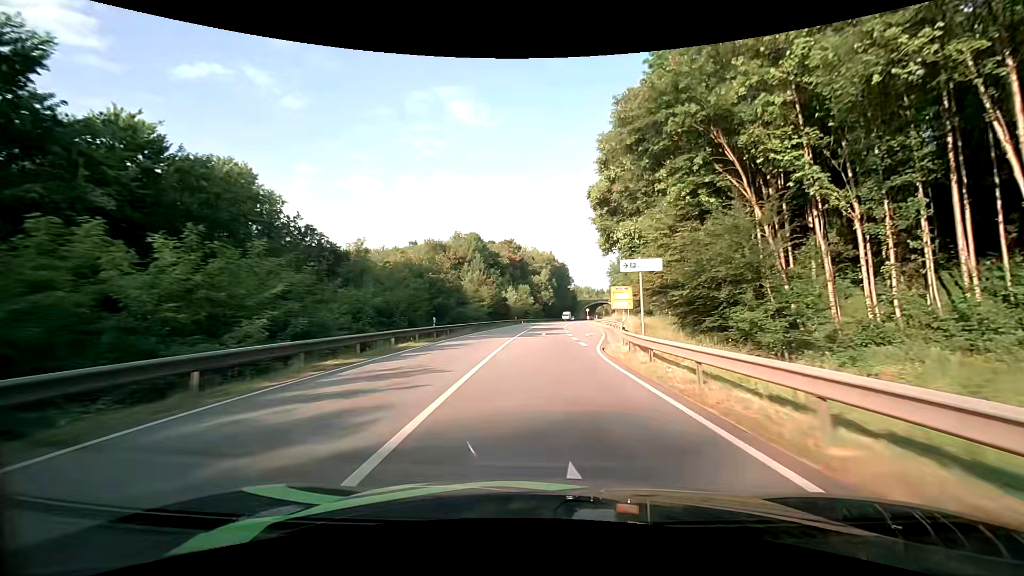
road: primary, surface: asphalt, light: Day
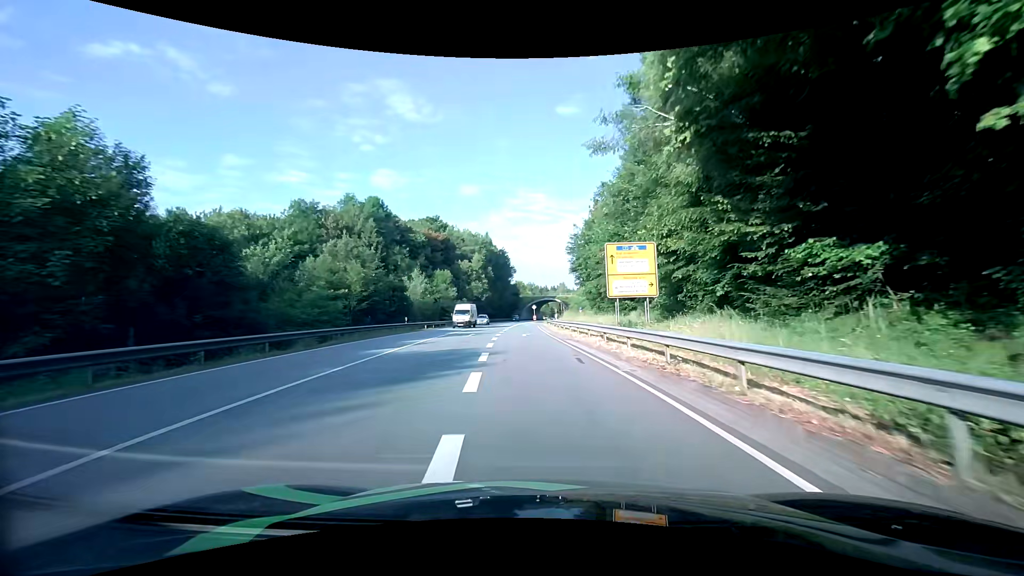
(+2.5, +37.6) m; +7°
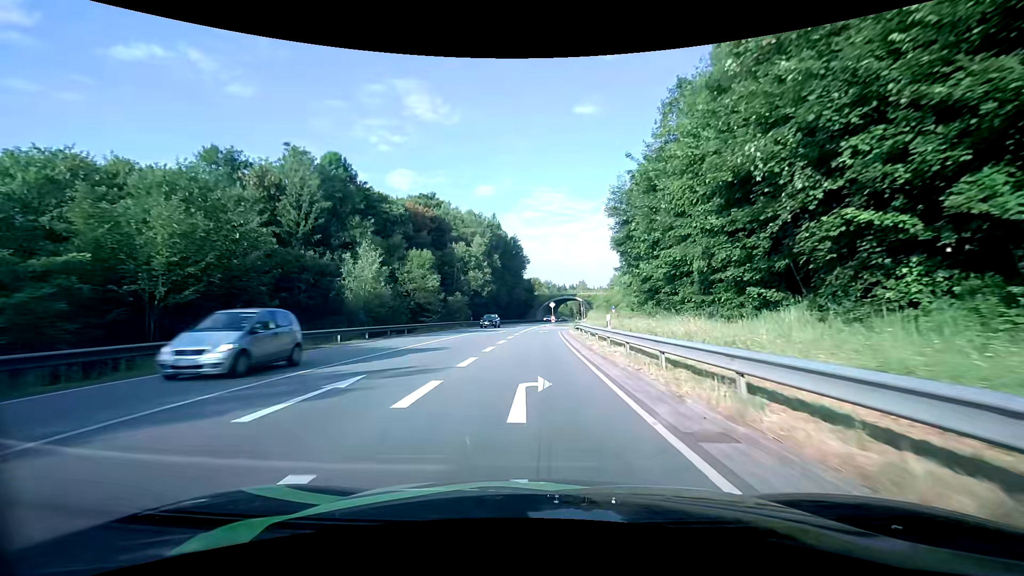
(-0.4, +25.4) m; -2°
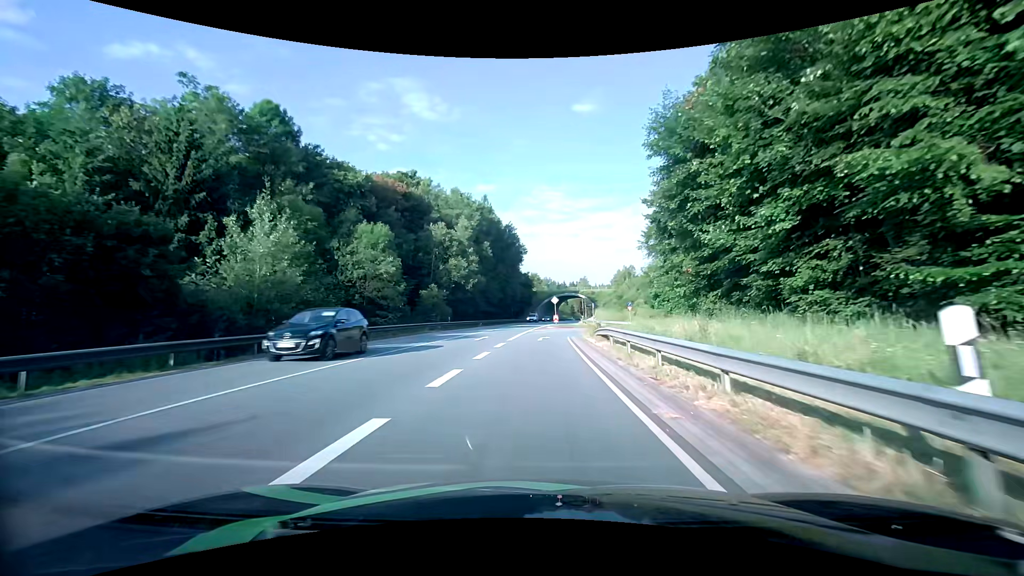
(0.0, +15.6) m; 0°
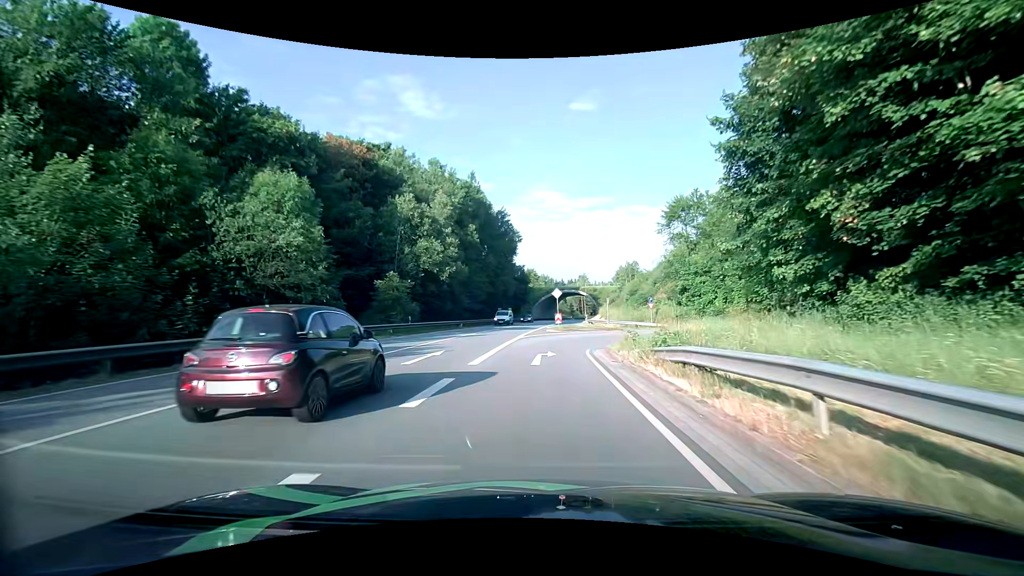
(+0.1, +14.1) m; +1°
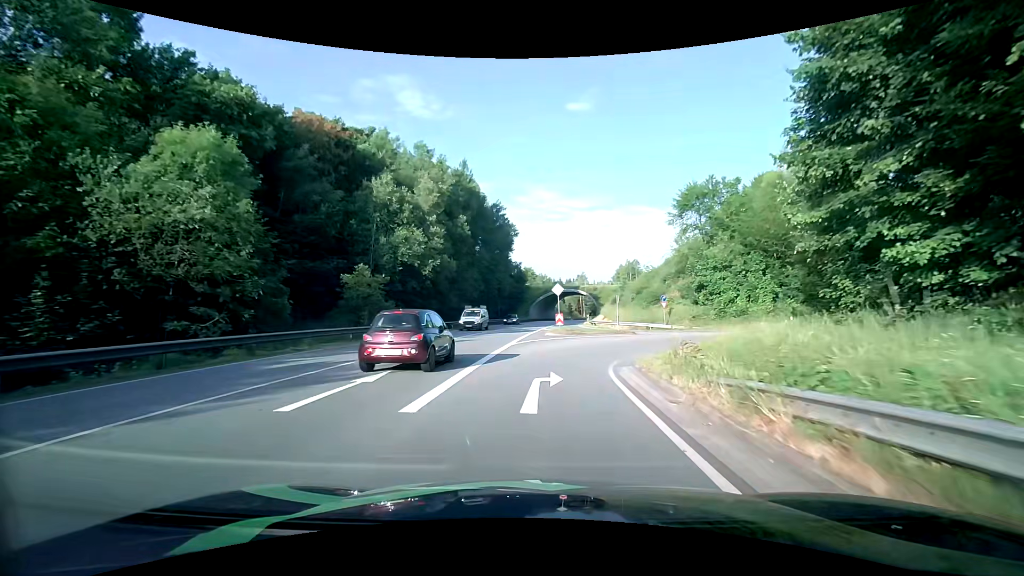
(0.0, +6.3) m; 0°
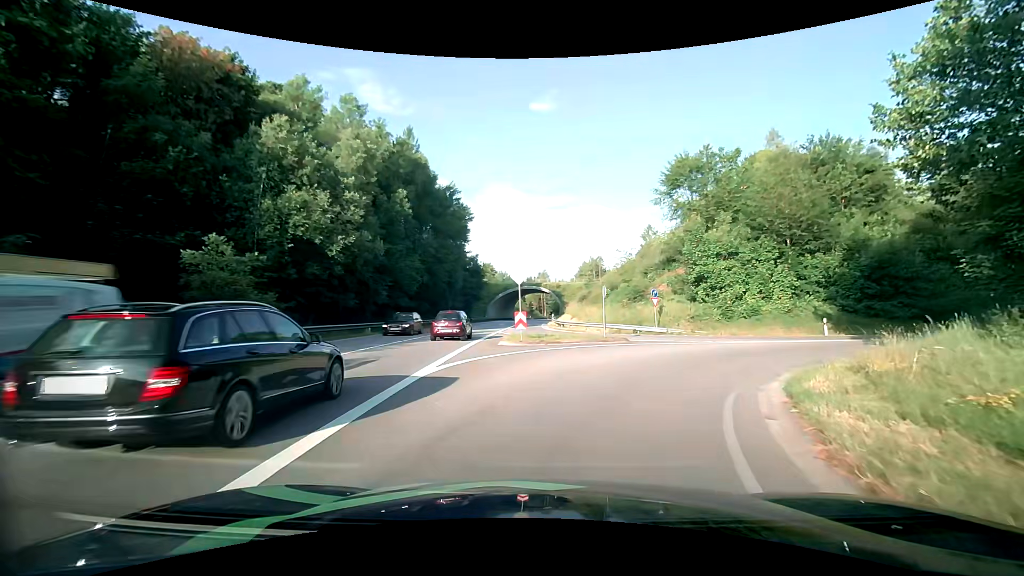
(+0.2, +11.2) m; +3°
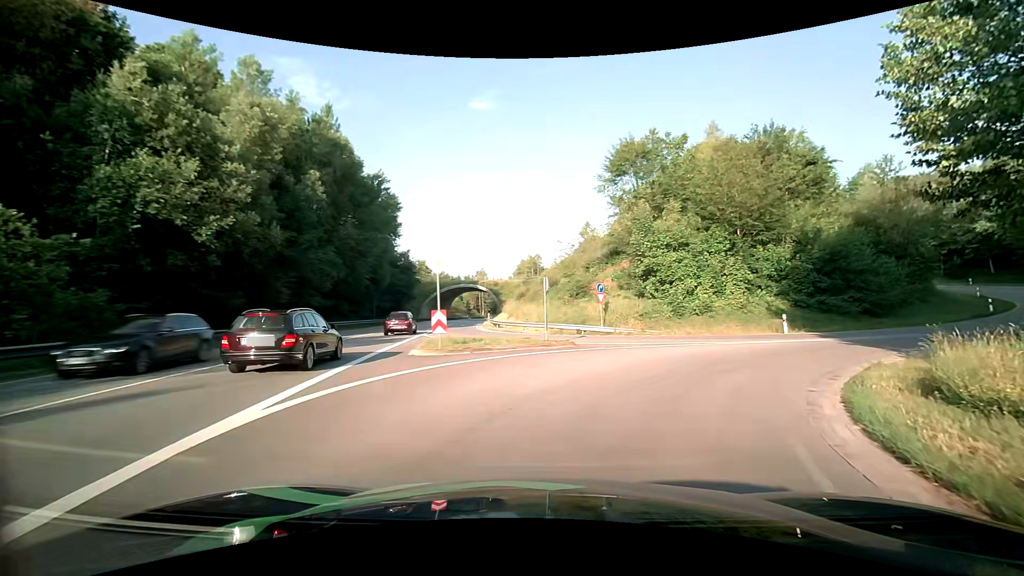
(+0.3, +4.9) m; +7°
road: primary_link
(+2, +10) (+7, +18) (+16, +23) (+25, +27) (+34, +32) (+41, +38) (+48, +46) (+53, +55) (+56, +64) (+58, +74) m
